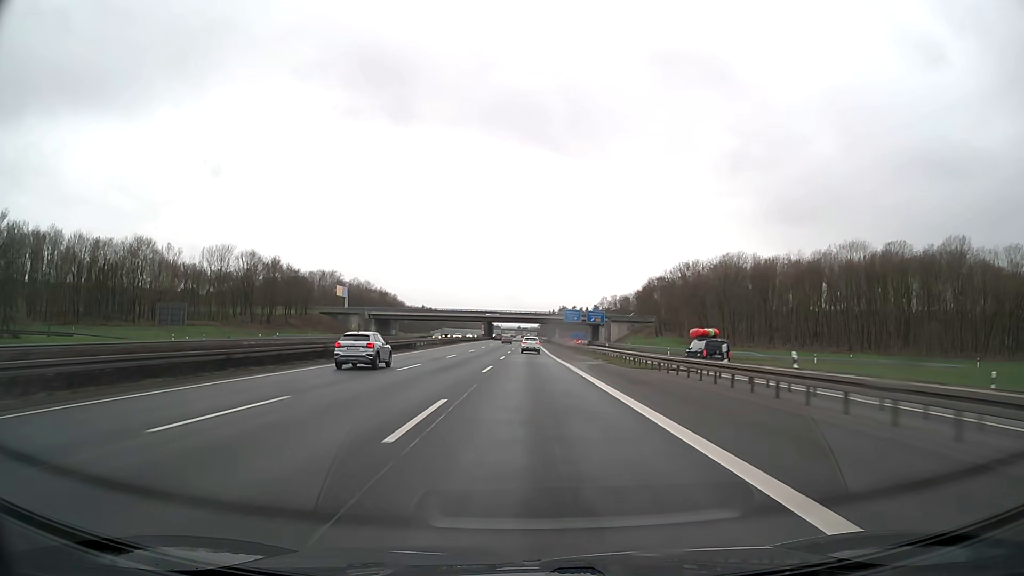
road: motorway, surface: asphalt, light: Day
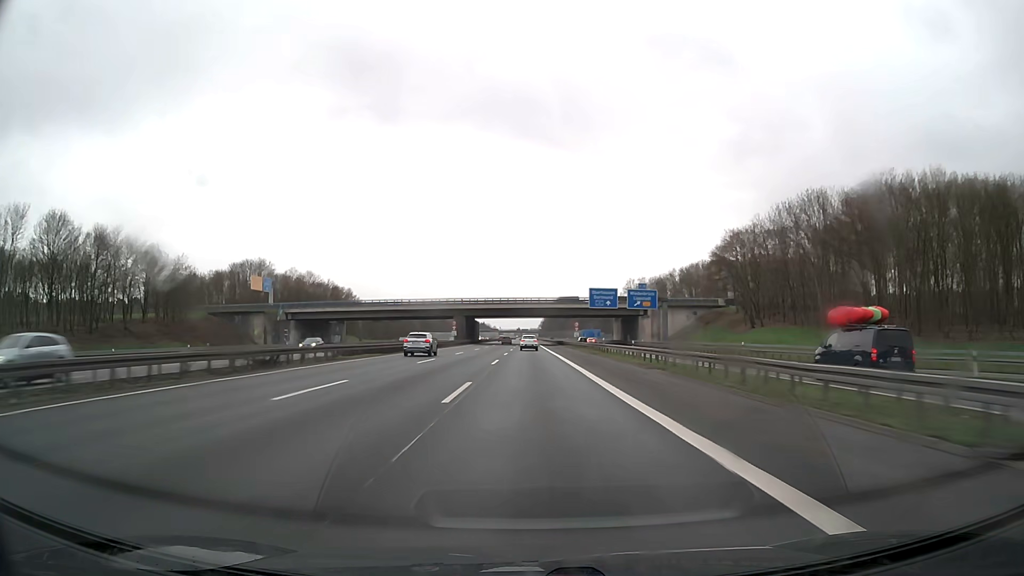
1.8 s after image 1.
(-0.1, +66.6) m; 0°
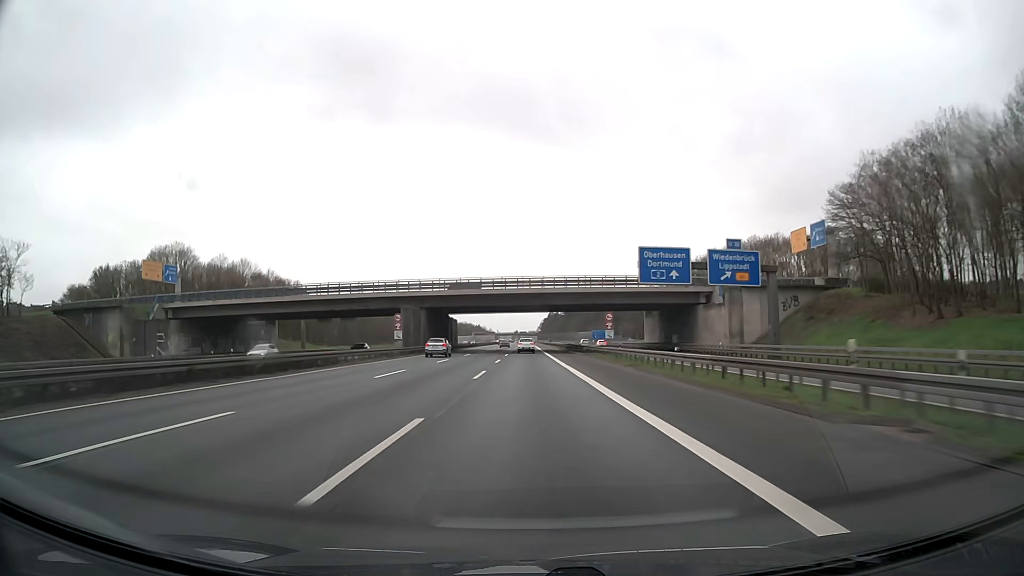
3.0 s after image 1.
(0.0, +44.3) m; 0°
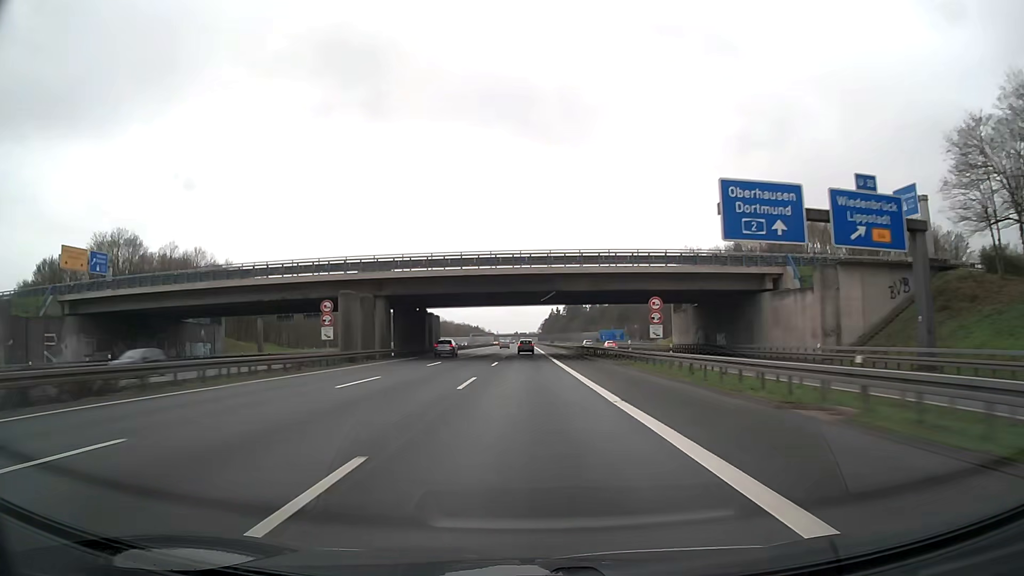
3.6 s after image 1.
(0.0, +22.2) m; 0°
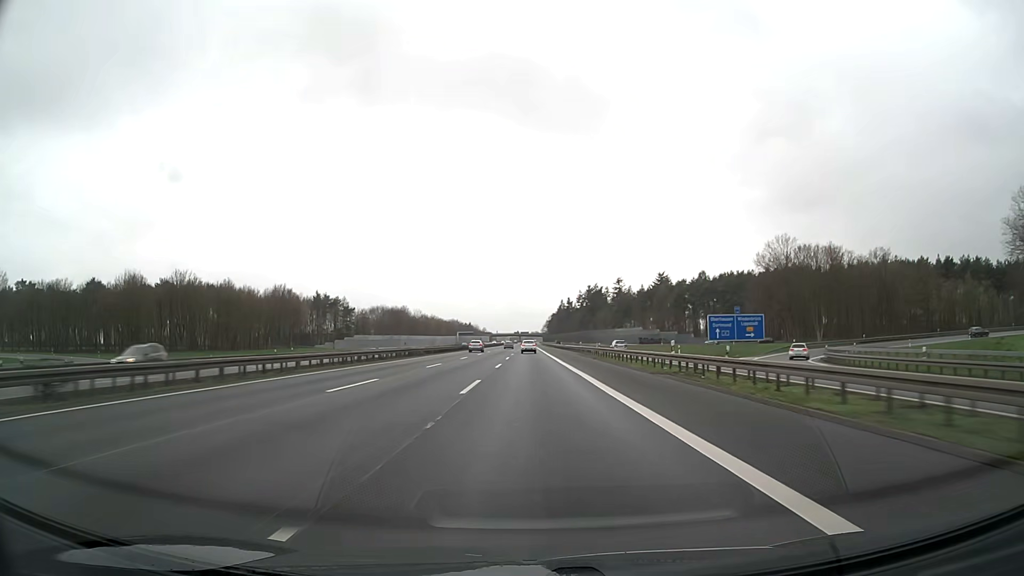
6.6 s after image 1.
(-0.5, +111.0) m; 0°
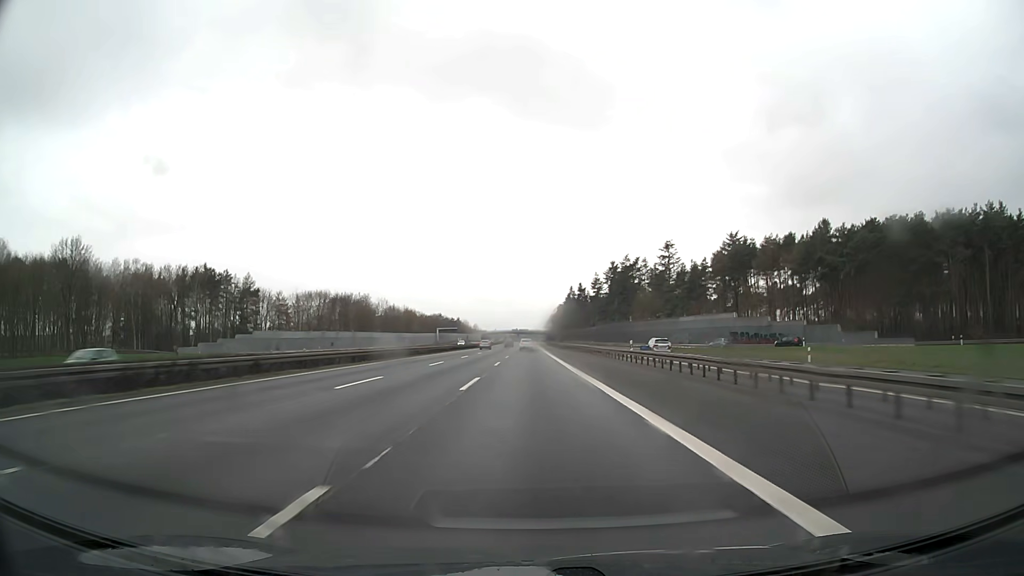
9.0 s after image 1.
(+0.2, +88.8) m; 0°
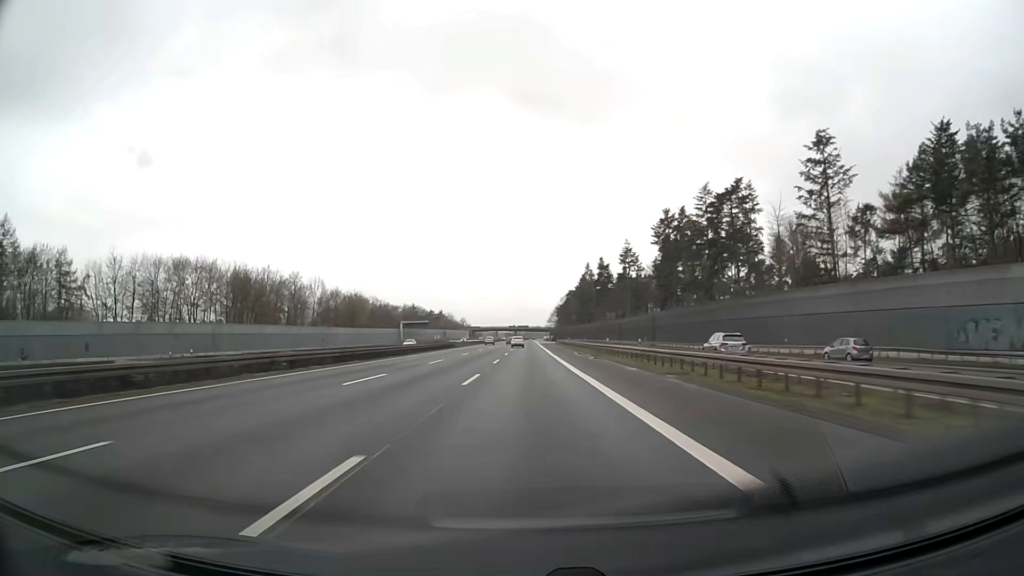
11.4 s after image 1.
(-0.1, +88.8) m; 0°
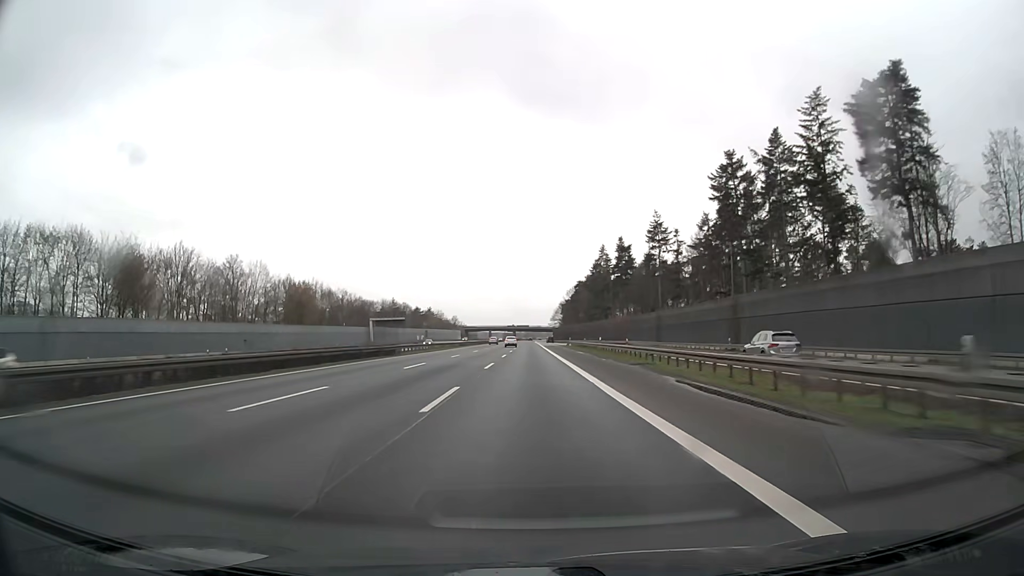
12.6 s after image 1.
(0.0, +44.4) m; 0°
(0, +10) (0, +20) (0, +30) (0, +40) (0, +50) (0, +60) (0, +70) (0, +80) (0, +90) (0, +100) m
